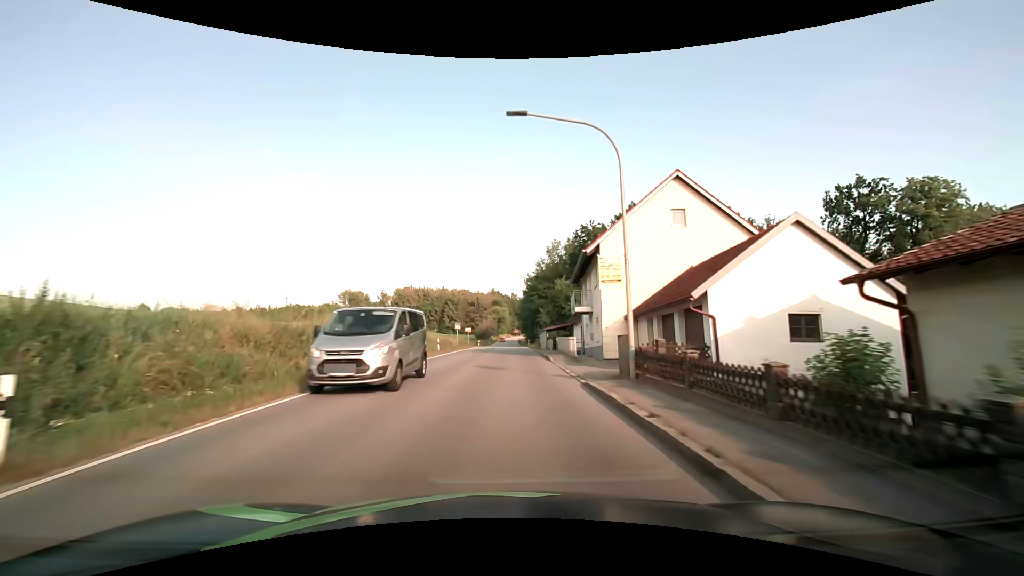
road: secondary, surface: asphalt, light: Day
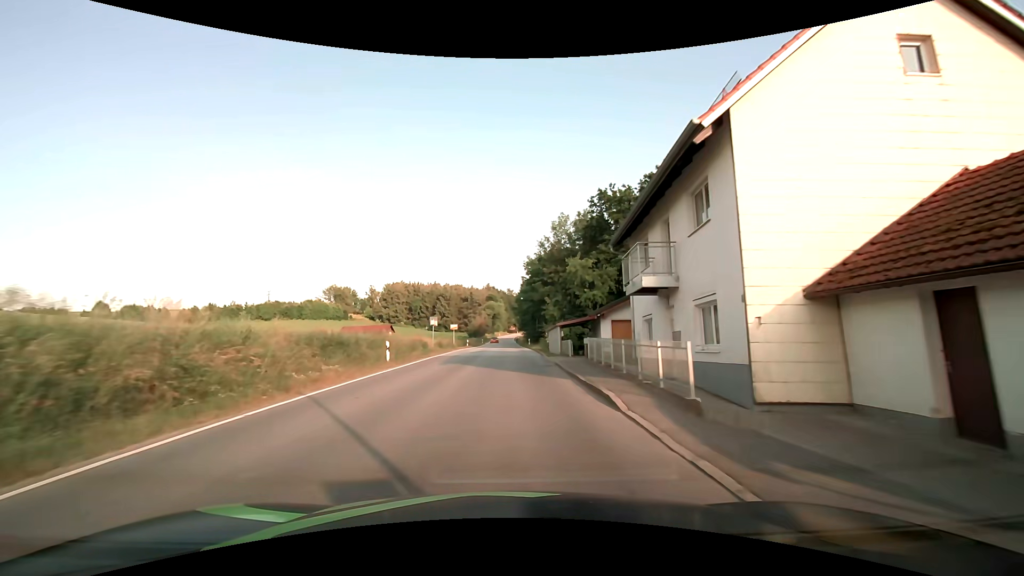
(+0.1, +15.3) m; 0°
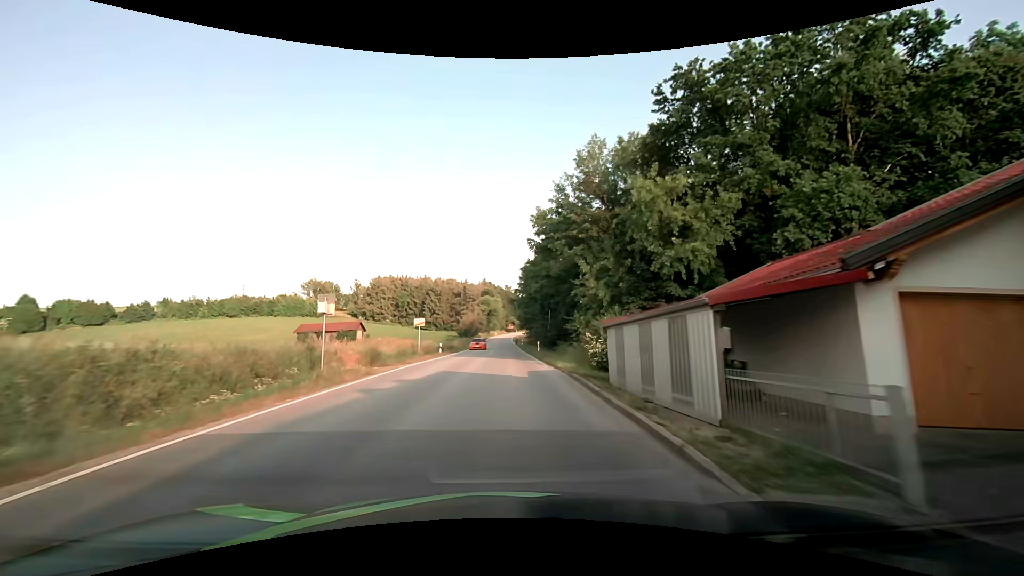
(+0.1, +23.4) m; 0°
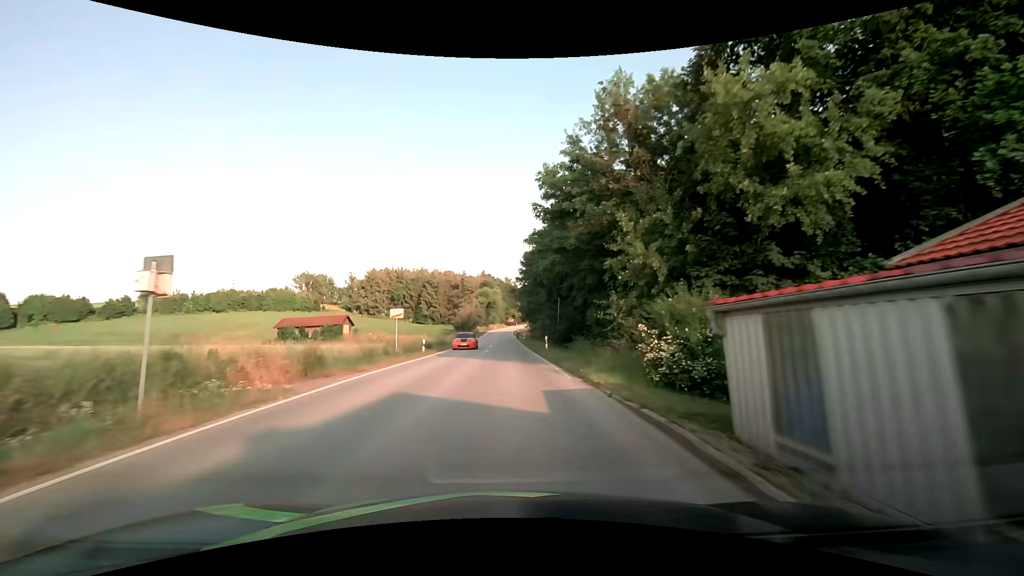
(0.0, +8.2) m; 0°
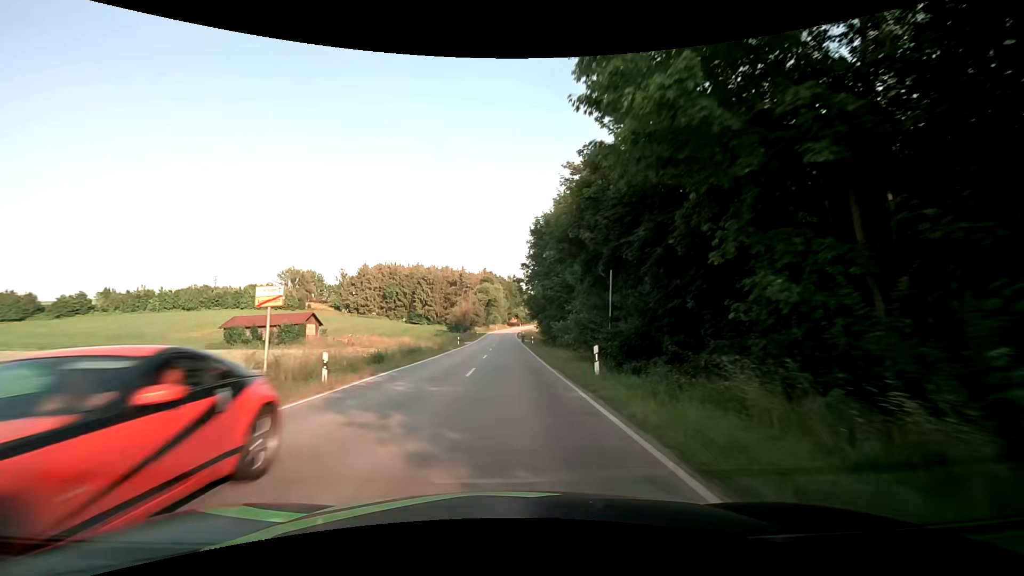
(-0.1, +17.6) m; -1°
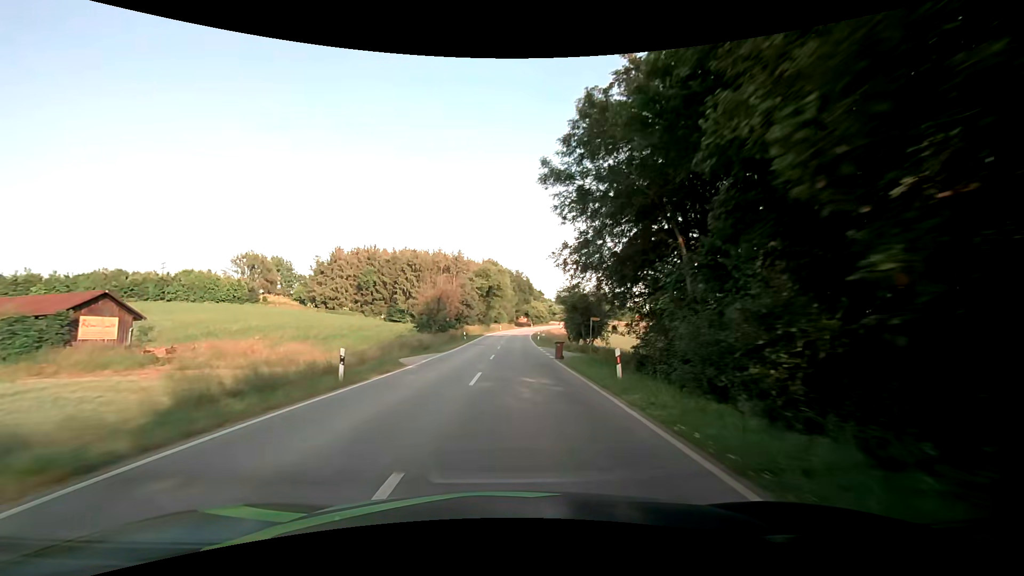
(-0.2, +39.8) m; 0°
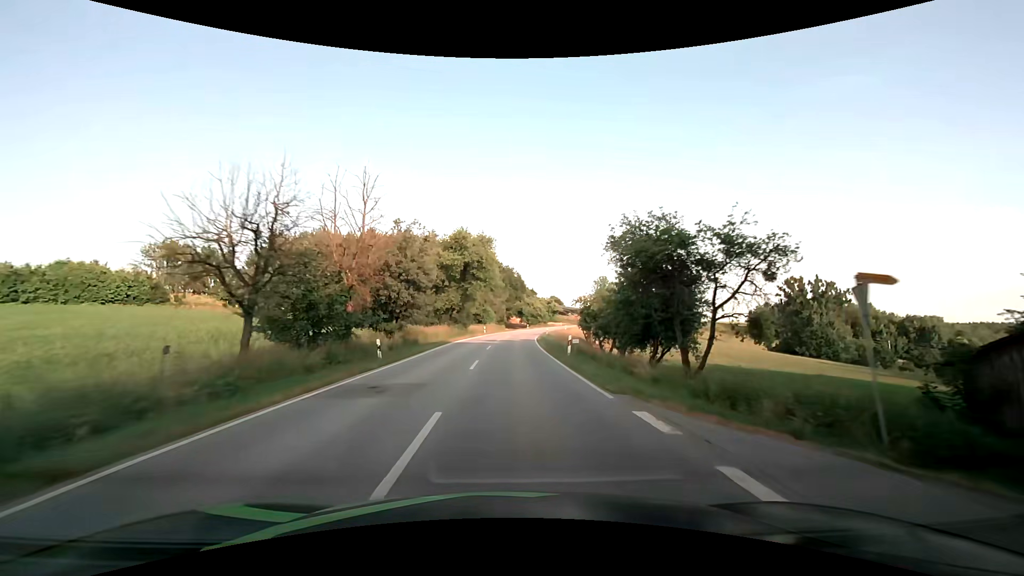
(+0.1, +33.1) m; +1°
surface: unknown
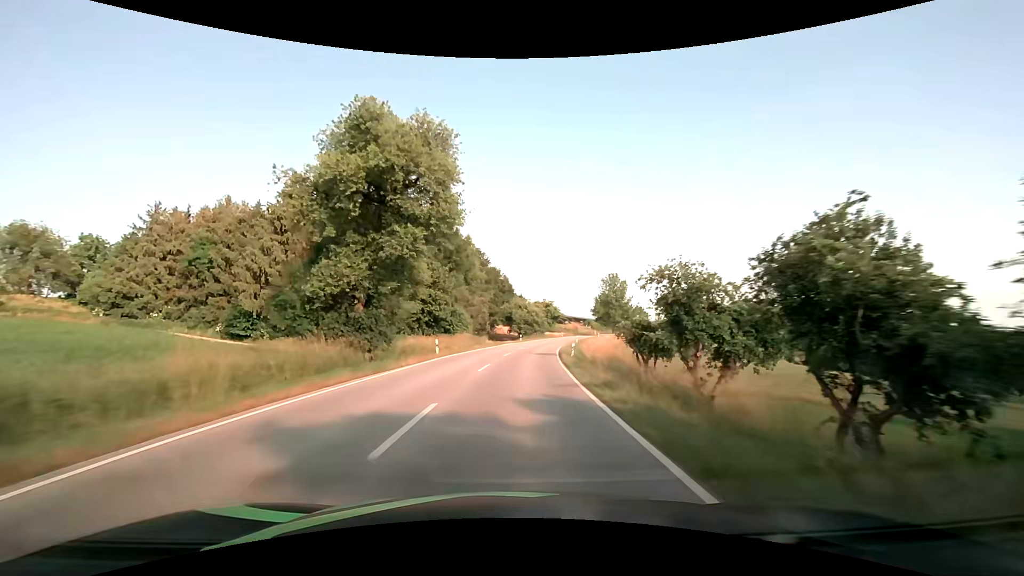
(+0.5, +34.7) m; +1°
(0, +10) (0, +20) (+1, +30) (+2, +40) (+3, +50) (+5, +60) (+7, +70) (+9, +79) (+11, +89) (+14, +99) m
